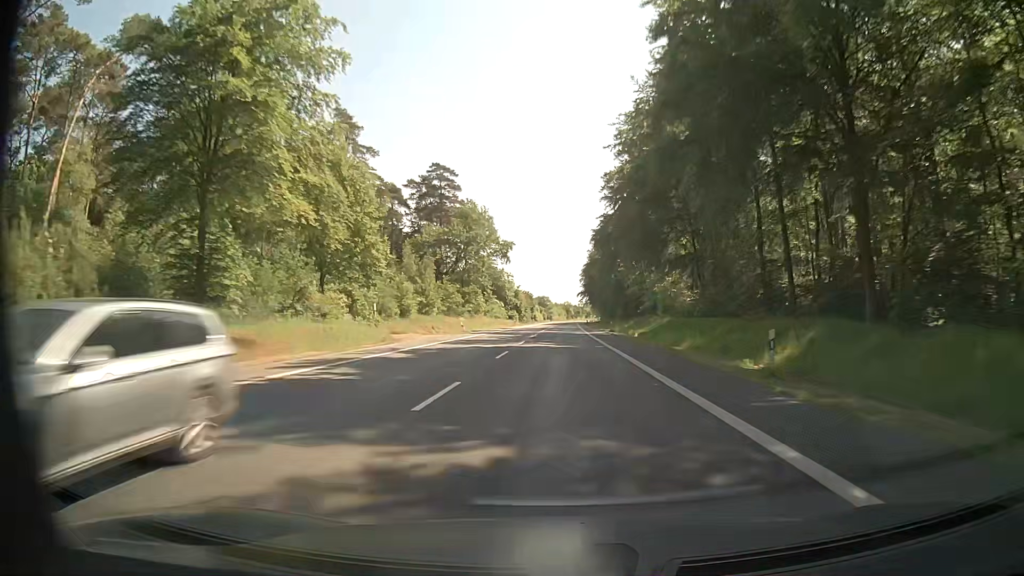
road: secondary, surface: asphalt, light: Day
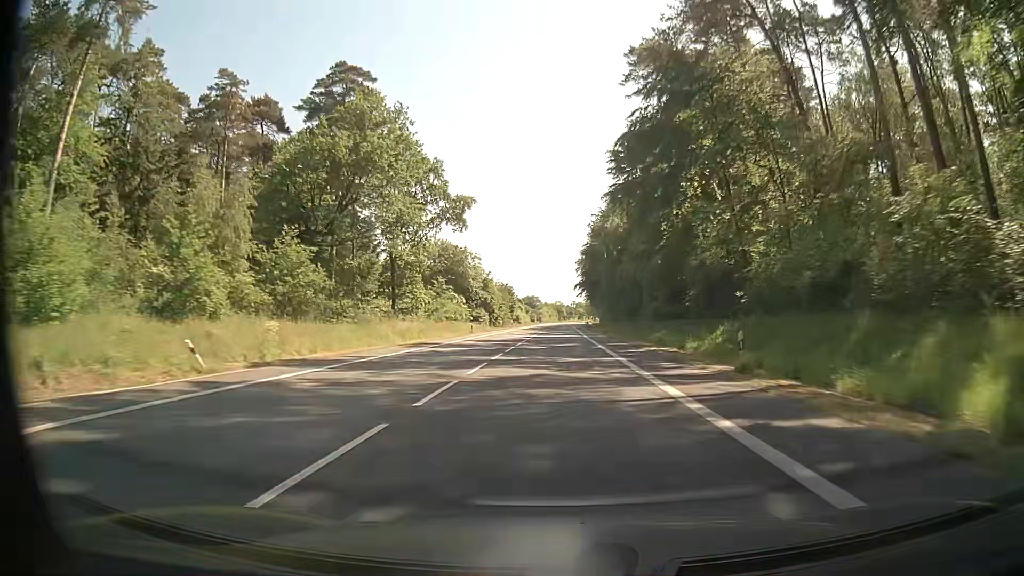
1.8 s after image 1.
(+0.3, +47.6) m; +1°
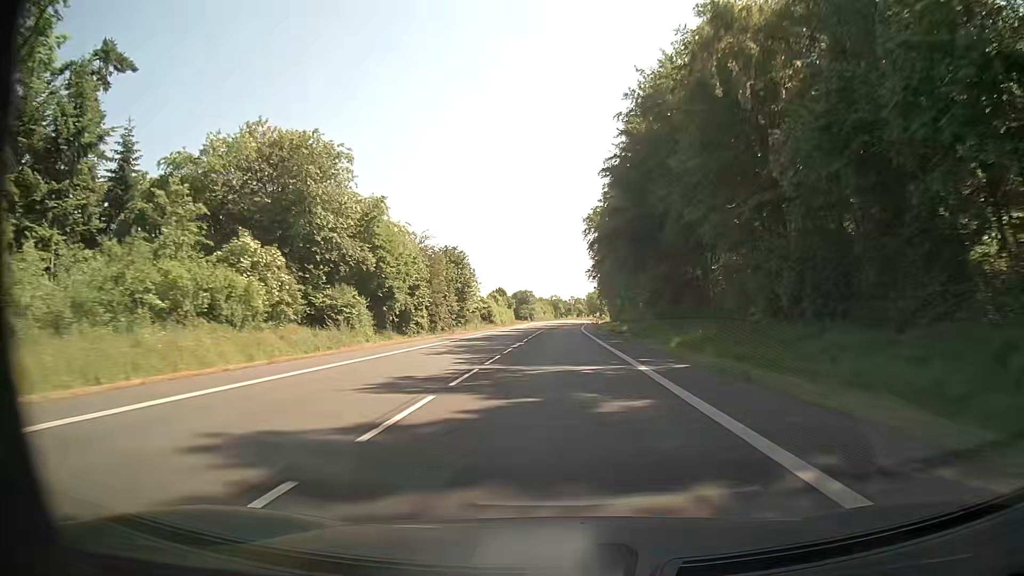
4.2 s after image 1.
(-0.1, +63.3) m; +1°
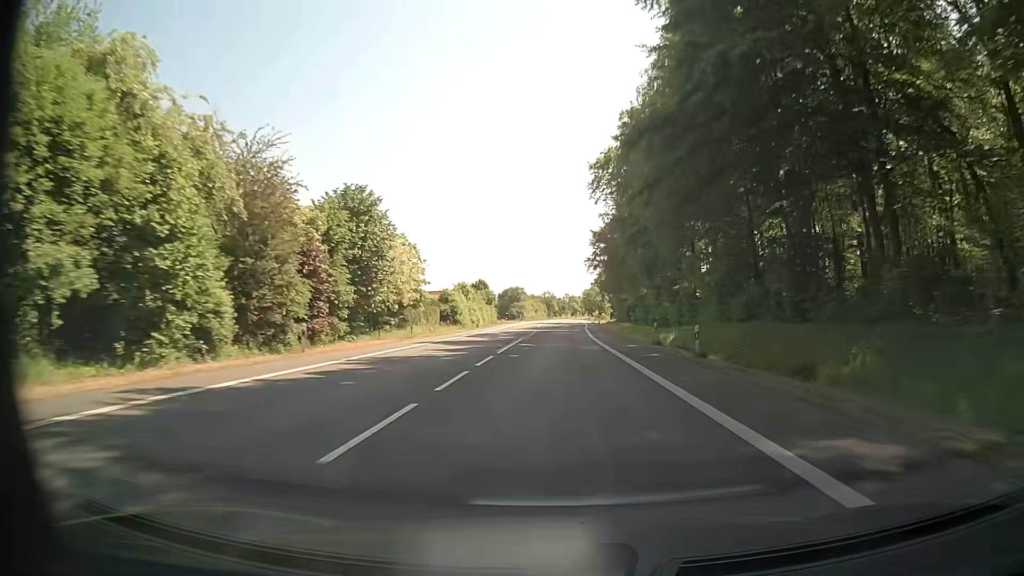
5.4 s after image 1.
(-0.2, +31.6) m; -1°
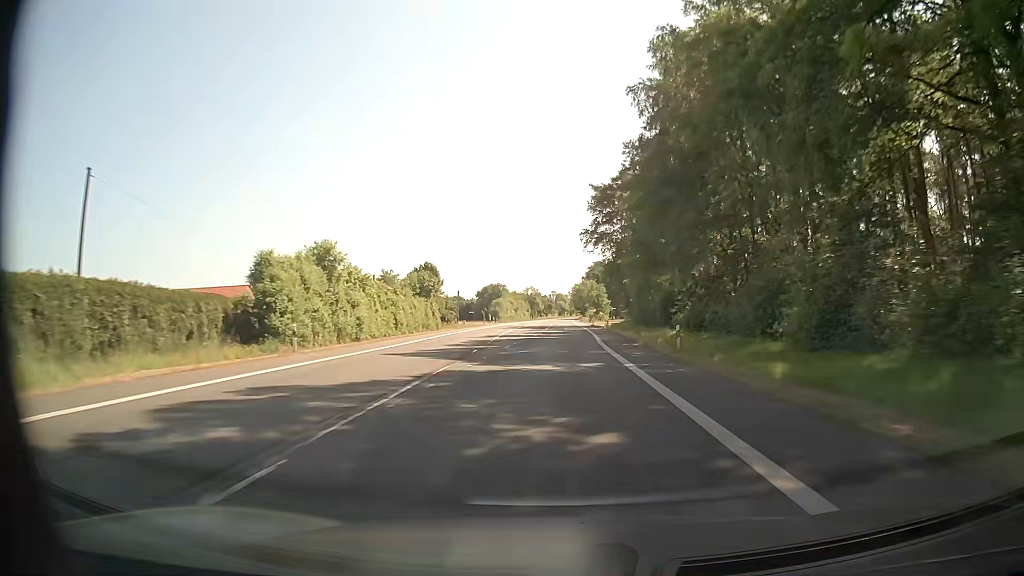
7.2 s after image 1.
(+0.9, +47.4) m; +1°
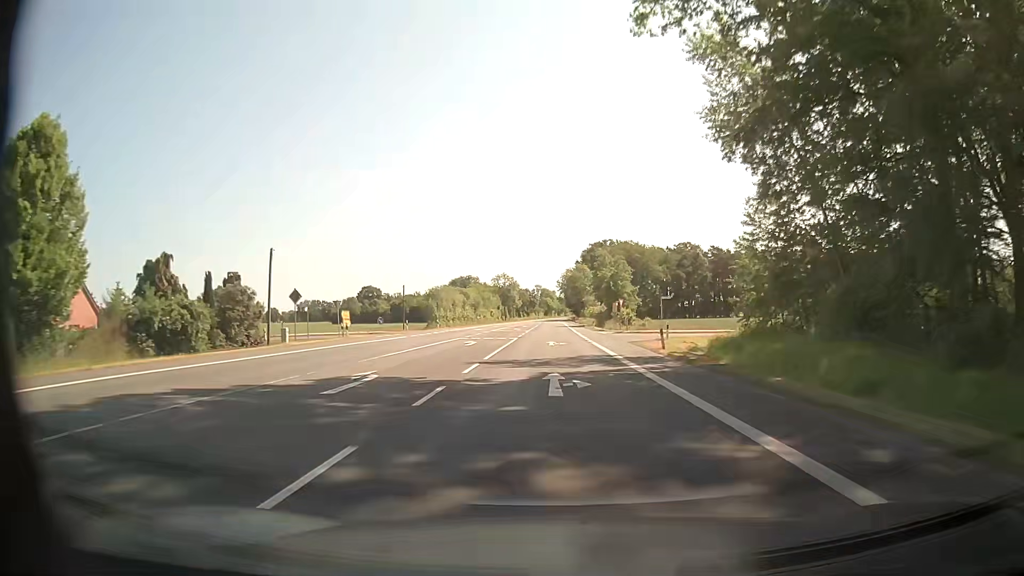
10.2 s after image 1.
(+0.9, +79.0) m; +1°
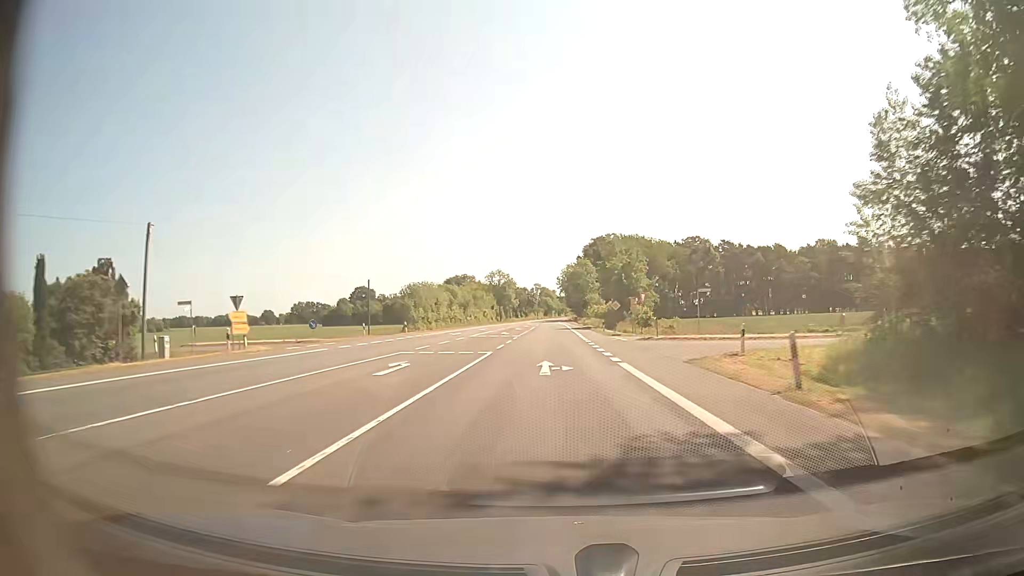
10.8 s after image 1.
(0.0, +15.8) m; 0°
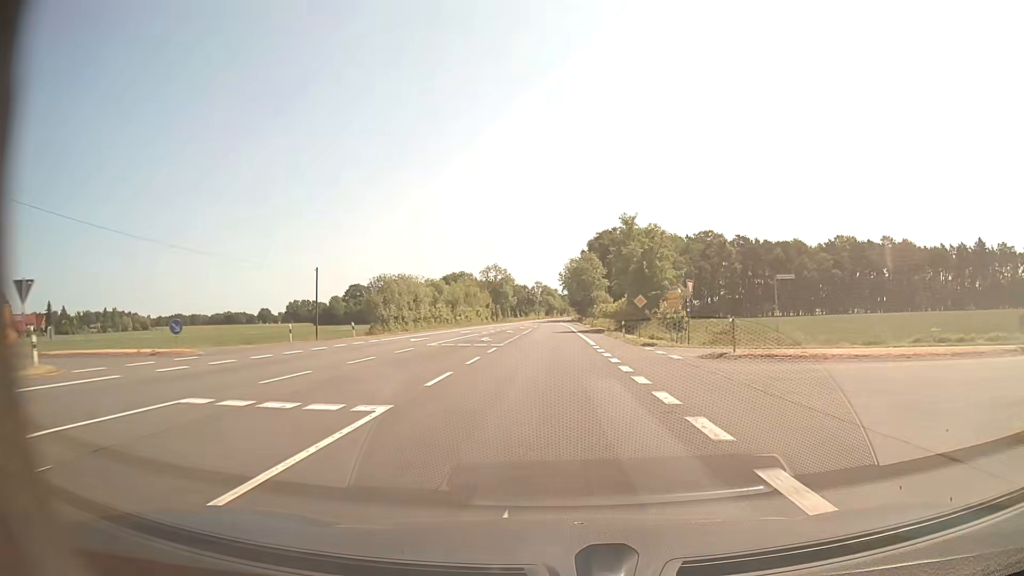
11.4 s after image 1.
(0.0, +15.8) m; 0°
(0, +10) (0, +20) (0, +30) (0, +40) (0, +50) (0, +60) (0, +70) (-1, +80) (-1, +90) (-1, +100) m
